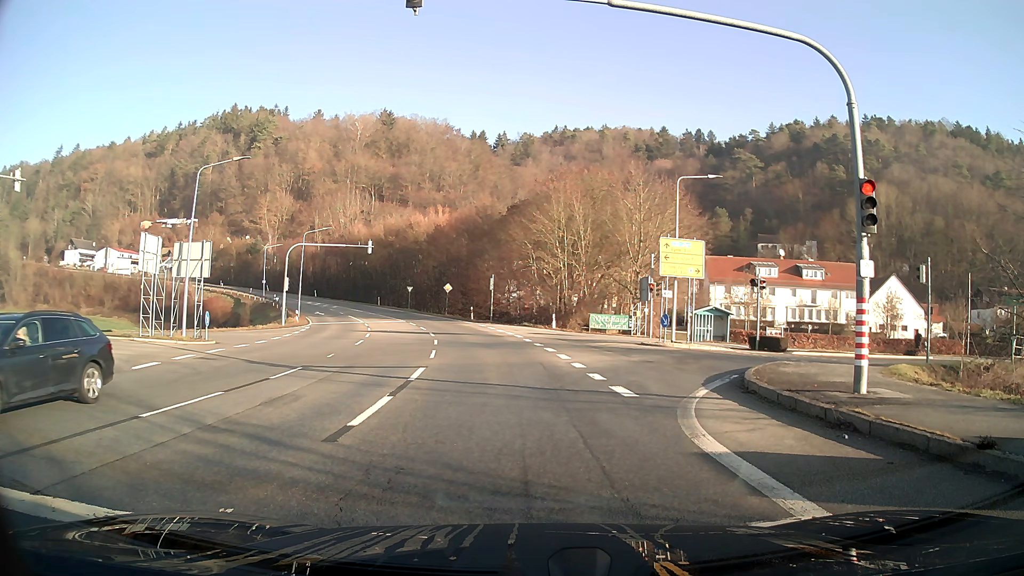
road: secondary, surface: asphalt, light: Day
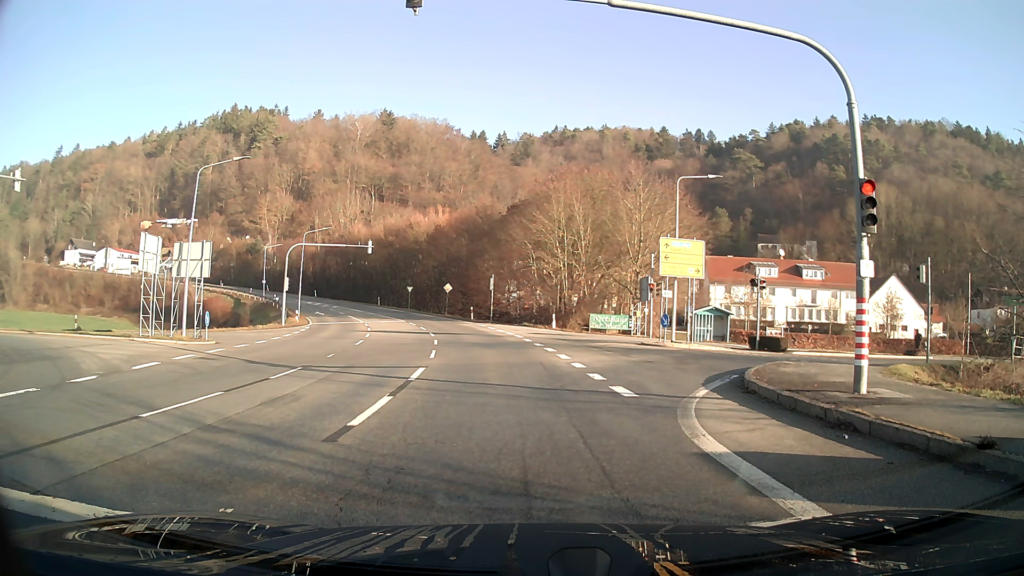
(0.0, 0.0) m; 0°
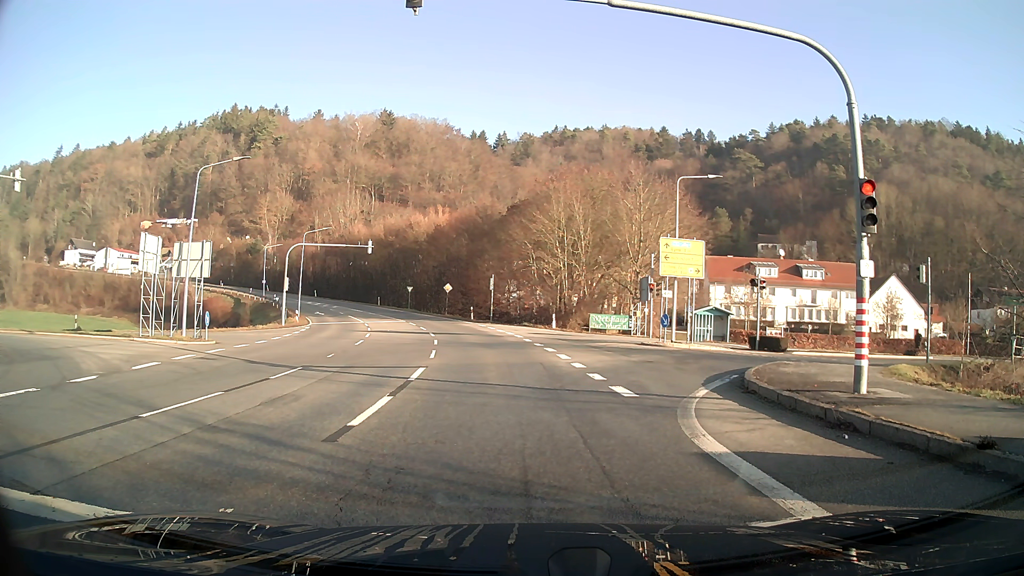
(0.0, 0.0) m; 0°
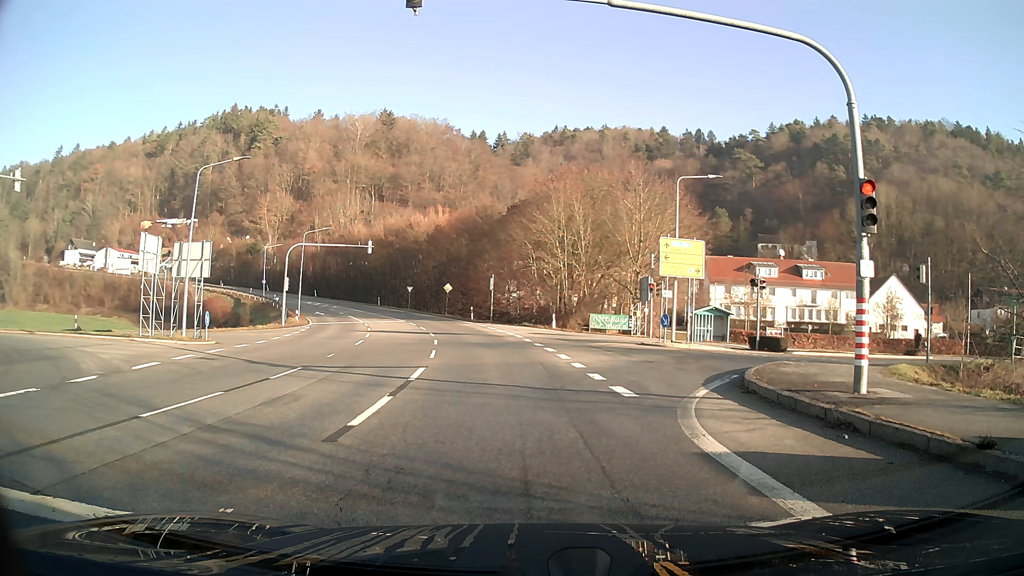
(0.0, 0.0) m; 0°
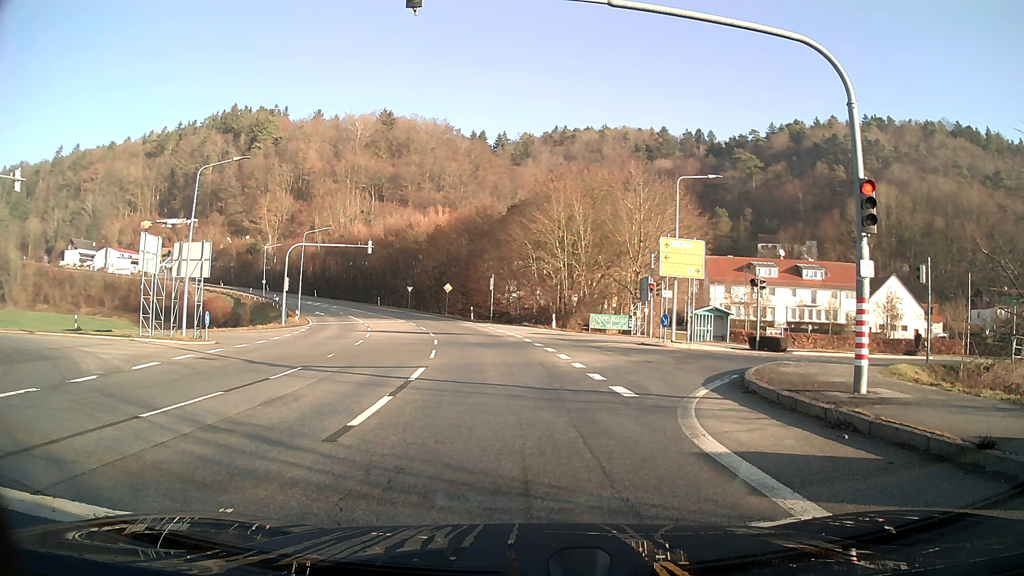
(0.0, 0.0) m; 0°
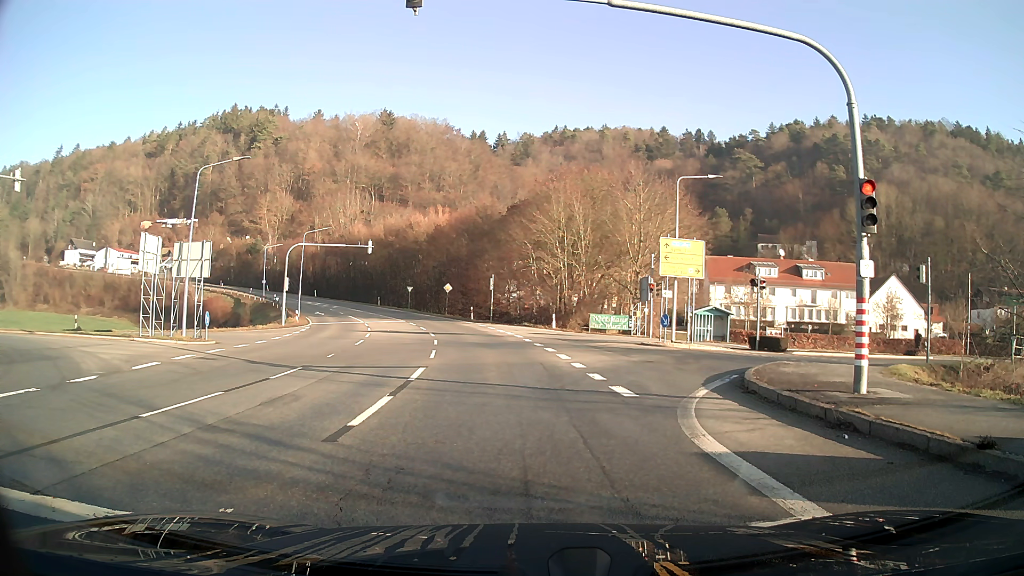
(0.0, 0.0) m; 0°
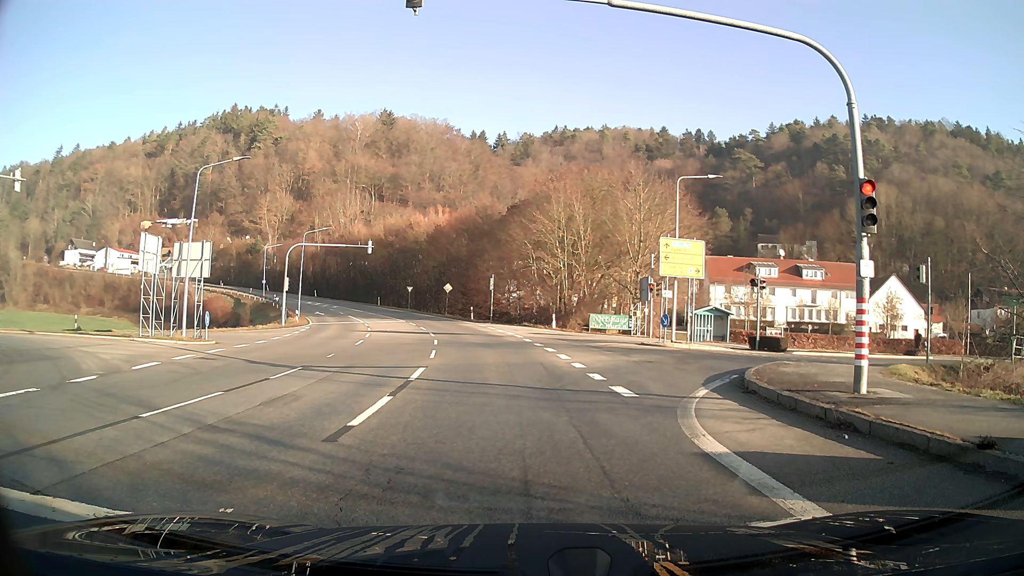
(0.0, 0.0) m; 0°
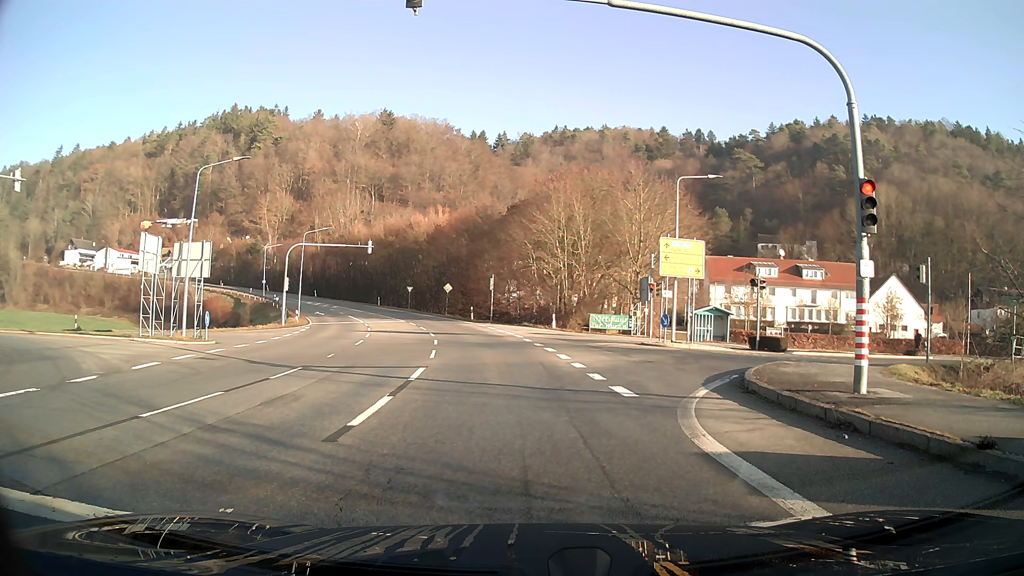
(0.0, 0.0) m; 0°
